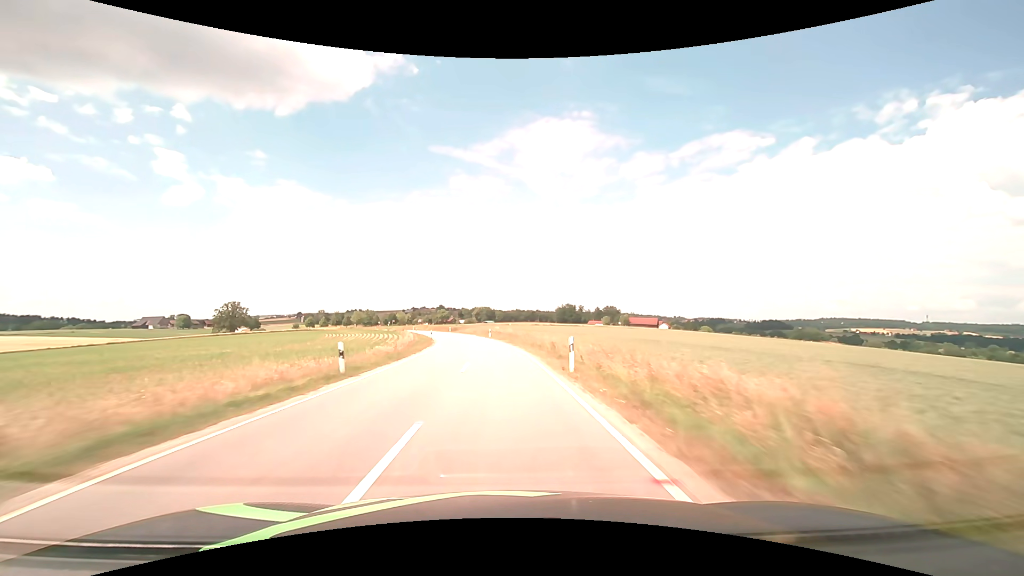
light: Day
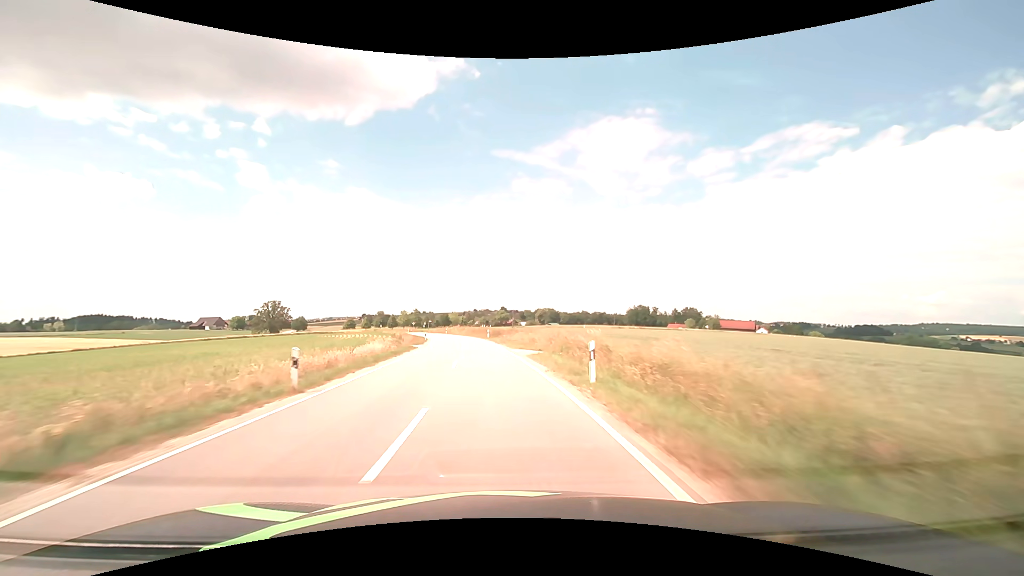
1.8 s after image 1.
(-2.6, +47.3) m; -7°
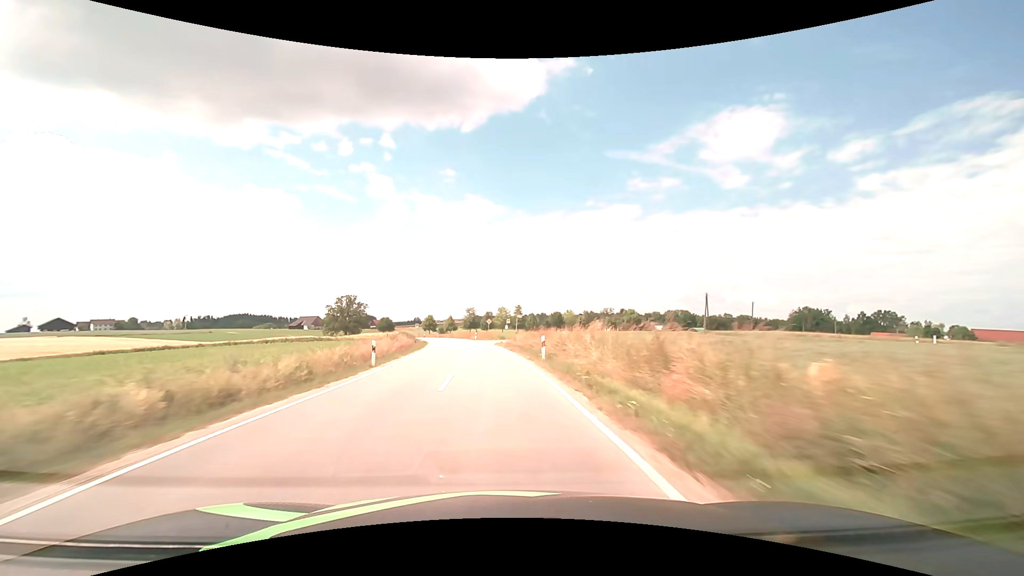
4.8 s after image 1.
(-9.0, +78.2) m; -13°
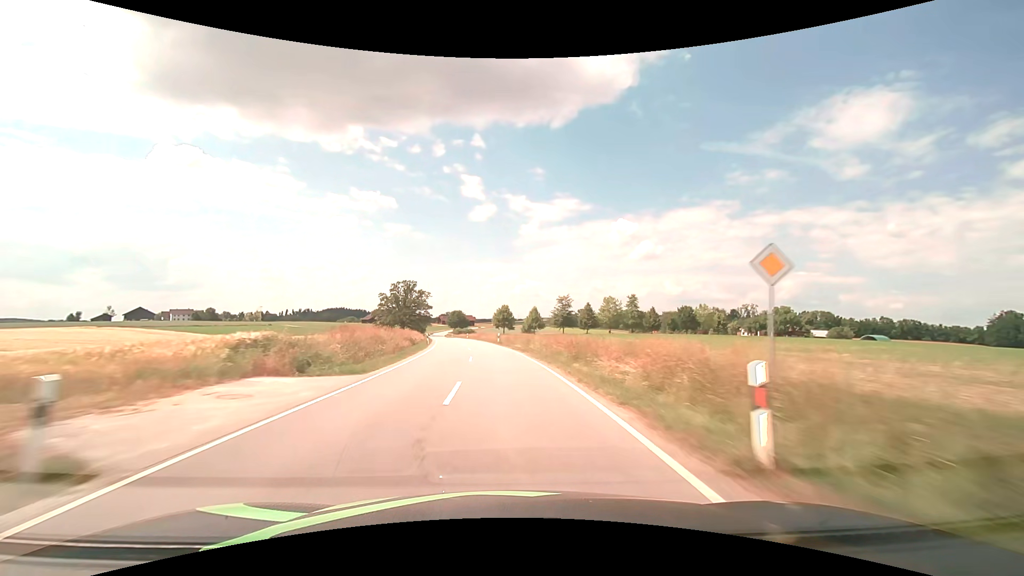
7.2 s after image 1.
(-6.1, +62.8) m; -10°
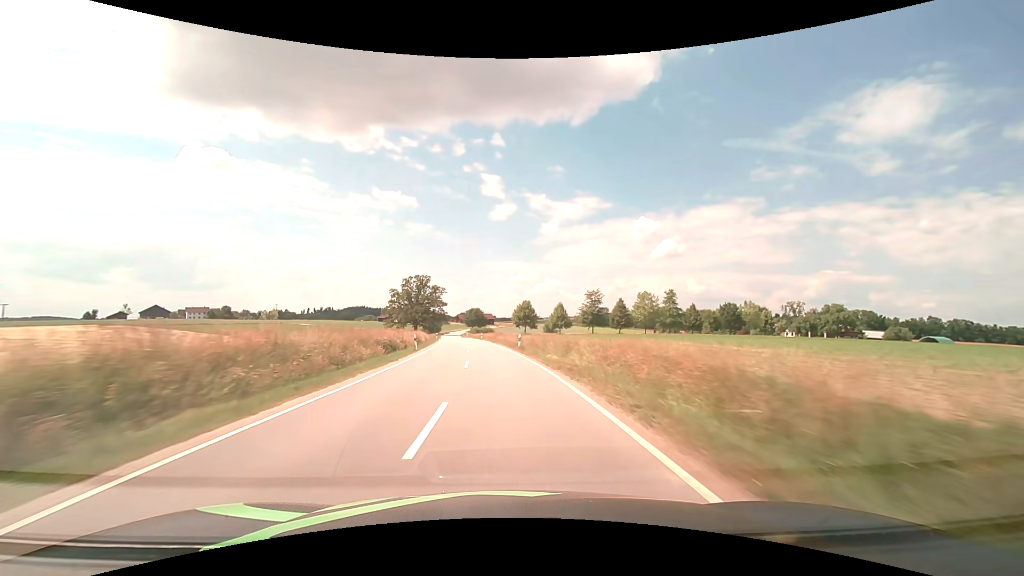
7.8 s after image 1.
(-0.3, +15.8) m; -2°
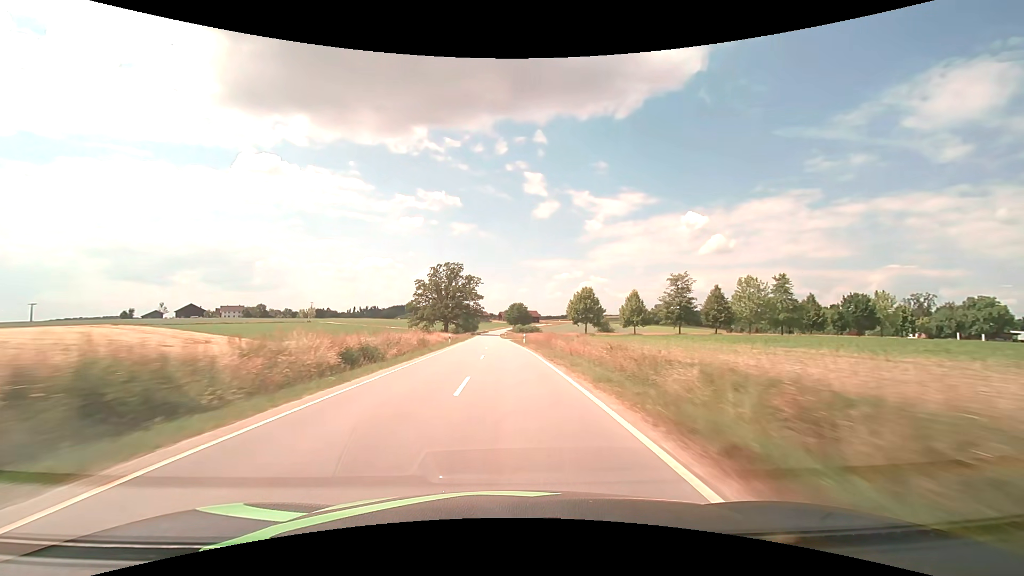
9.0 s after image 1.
(-1.4, +31.7) m; -5°
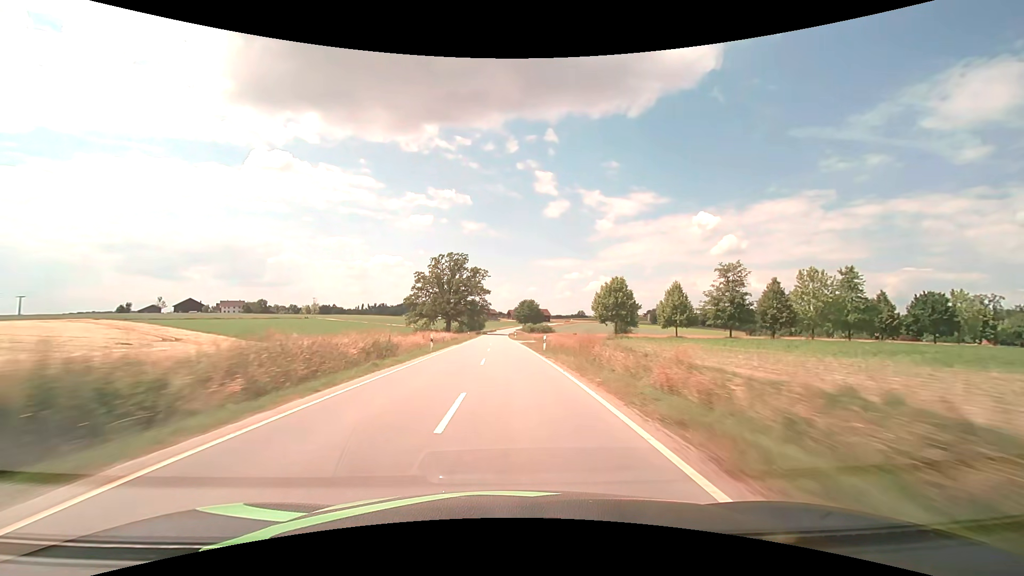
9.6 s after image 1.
(-0.2, +15.9) m; -1°
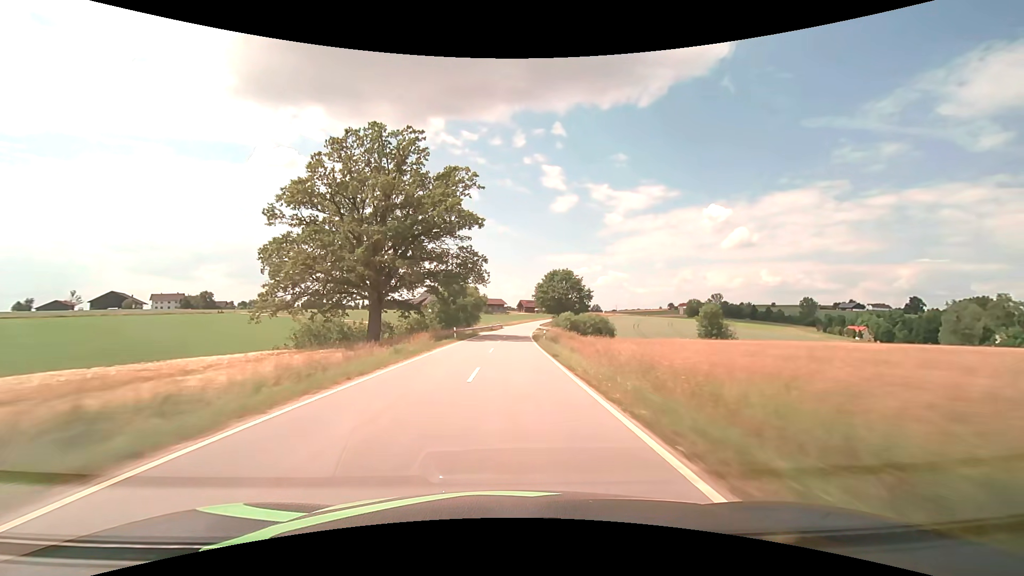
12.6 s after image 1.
(-1.3, +79.6) m; -1°
(0, +10) (0, +20) (0, +30) (0, +40) (+1, +50) (+1, +60) (+2, +70) (+2, +80) (+3, +90) (+4, +100) m
